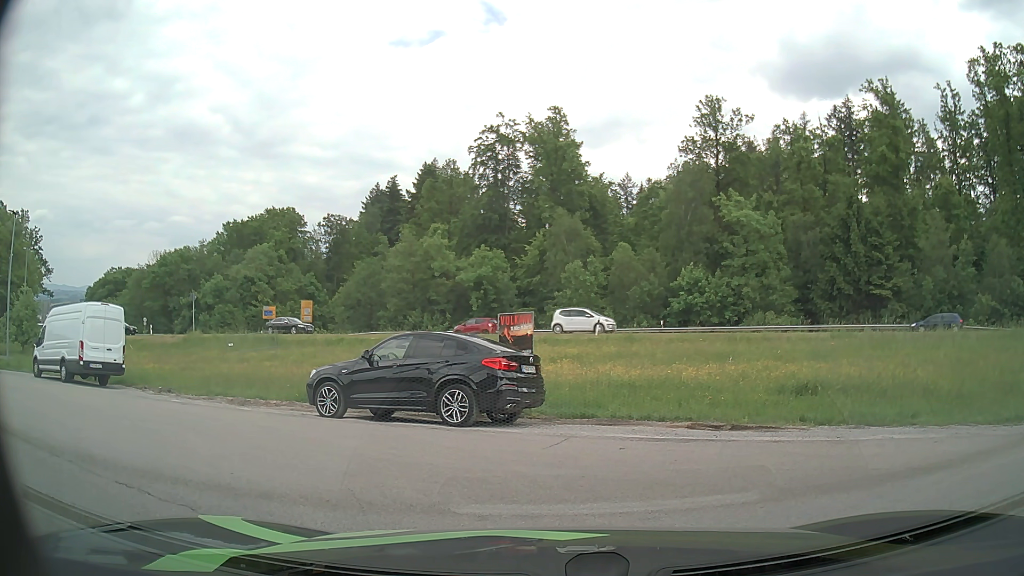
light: Day
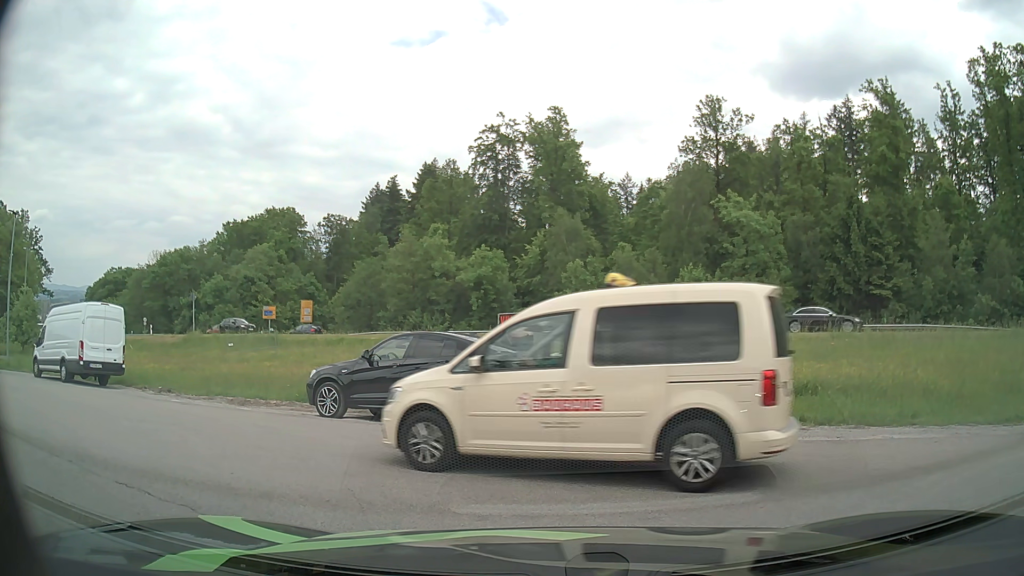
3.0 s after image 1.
(0.0, 0.0) m; 0°
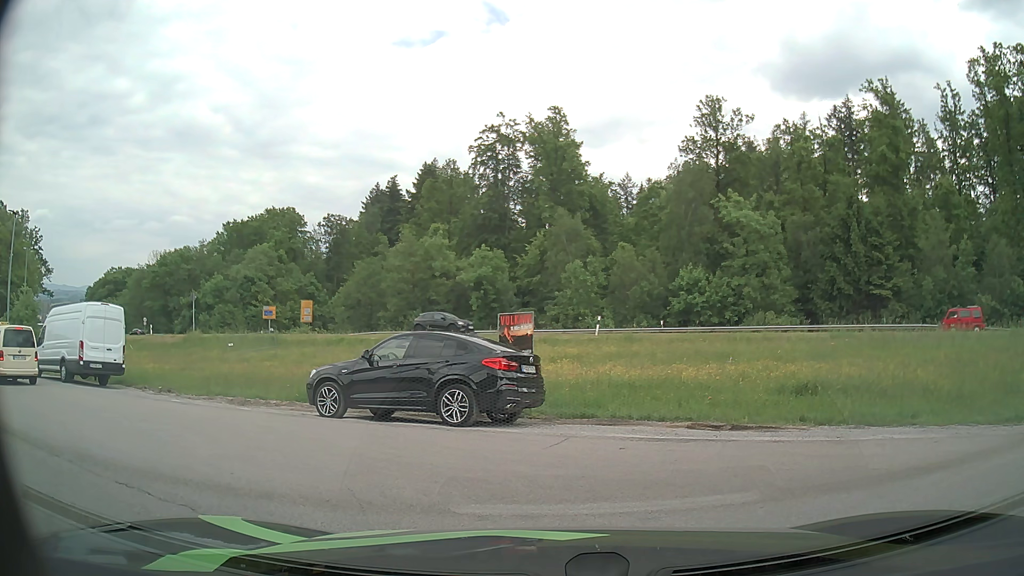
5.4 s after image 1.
(0.0, 0.0) m; 0°
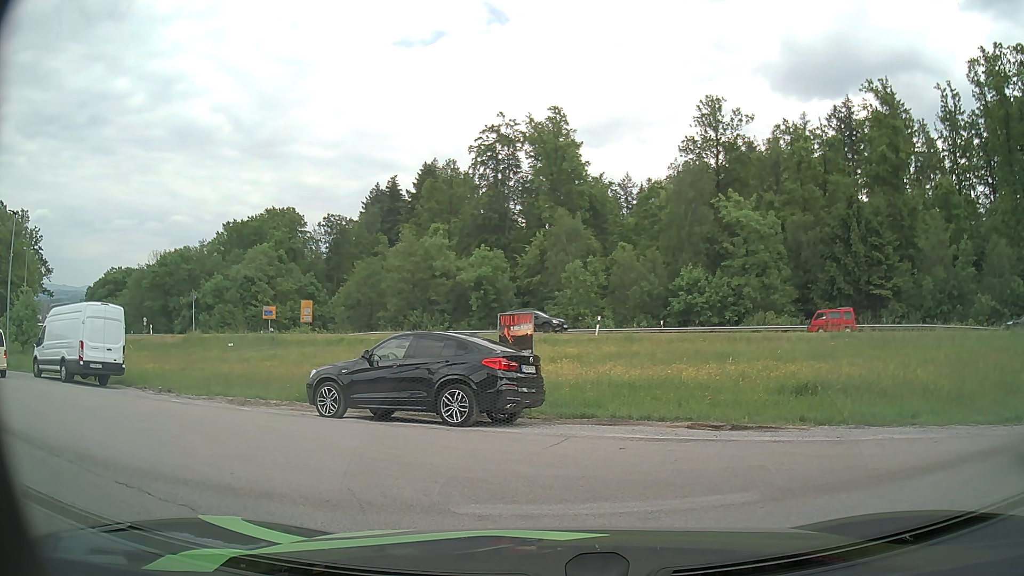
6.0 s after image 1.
(0.0, 0.0) m; 0°
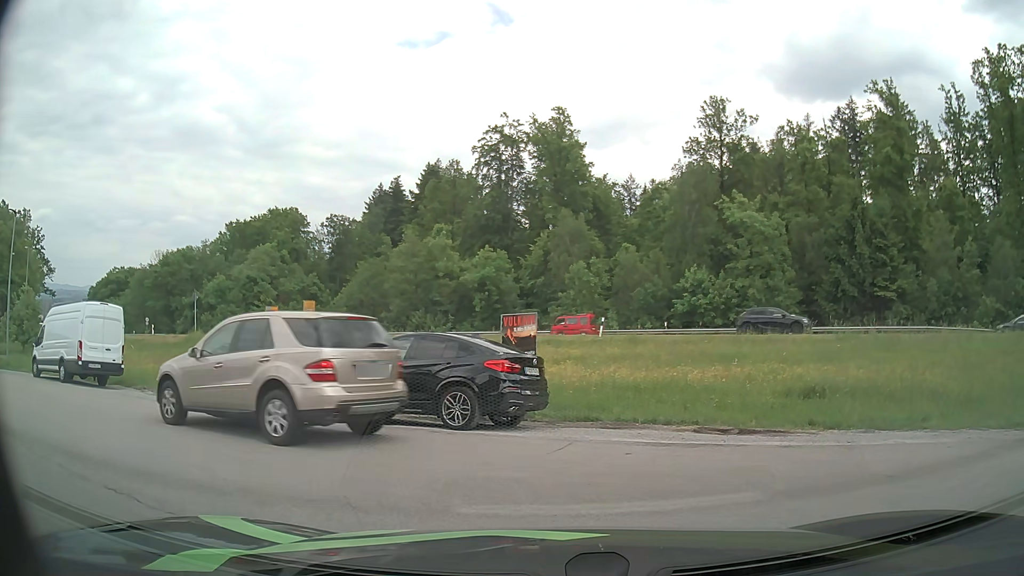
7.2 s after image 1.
(0.0, +0.2) m; 0°
